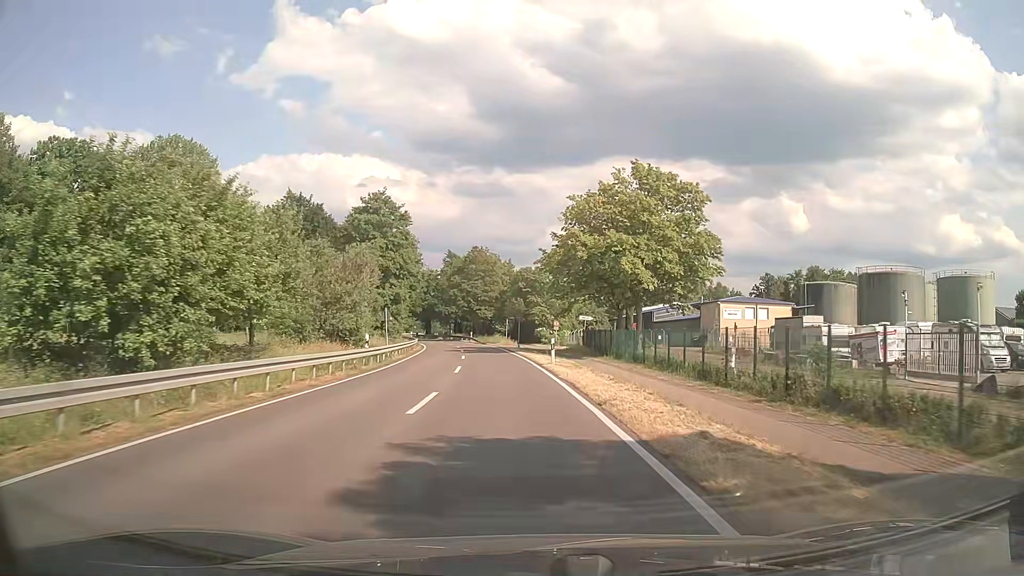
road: secondary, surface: asphalt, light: Day
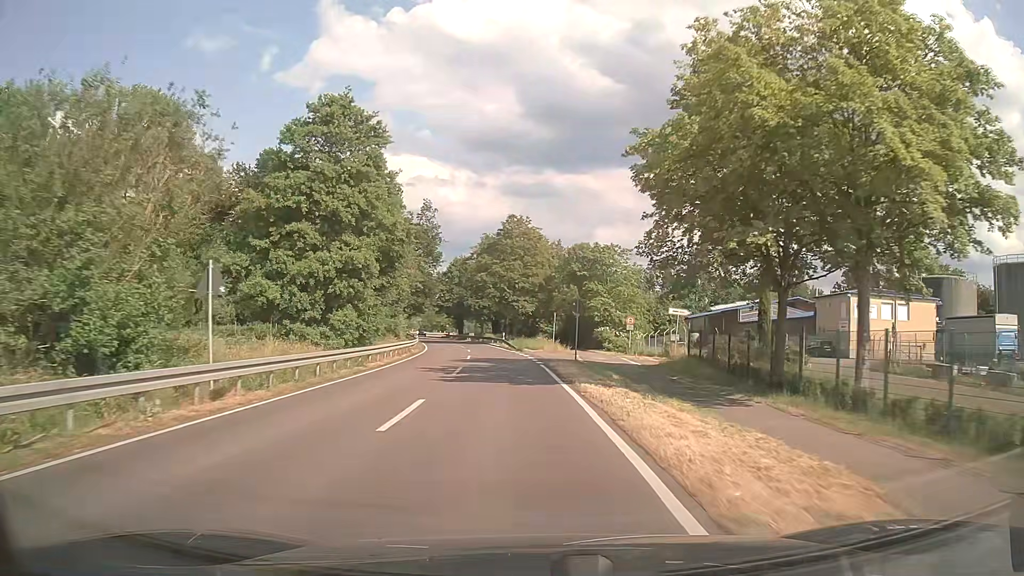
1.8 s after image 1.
(-0.9, +26.3) m; -4°
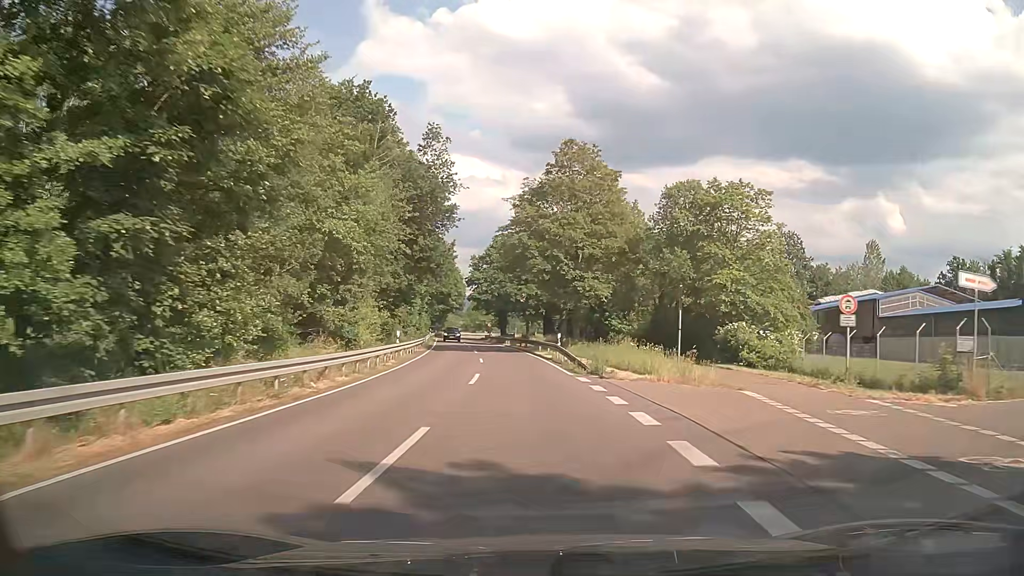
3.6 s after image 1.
(-1.2, +28.2) m; -4°
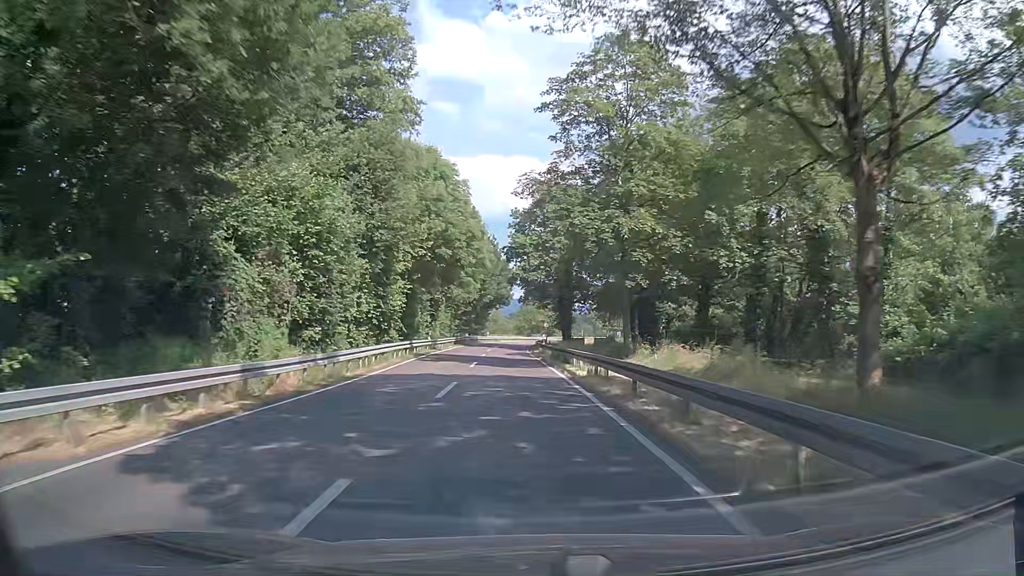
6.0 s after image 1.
(-1.7, +39.7) m; -5°
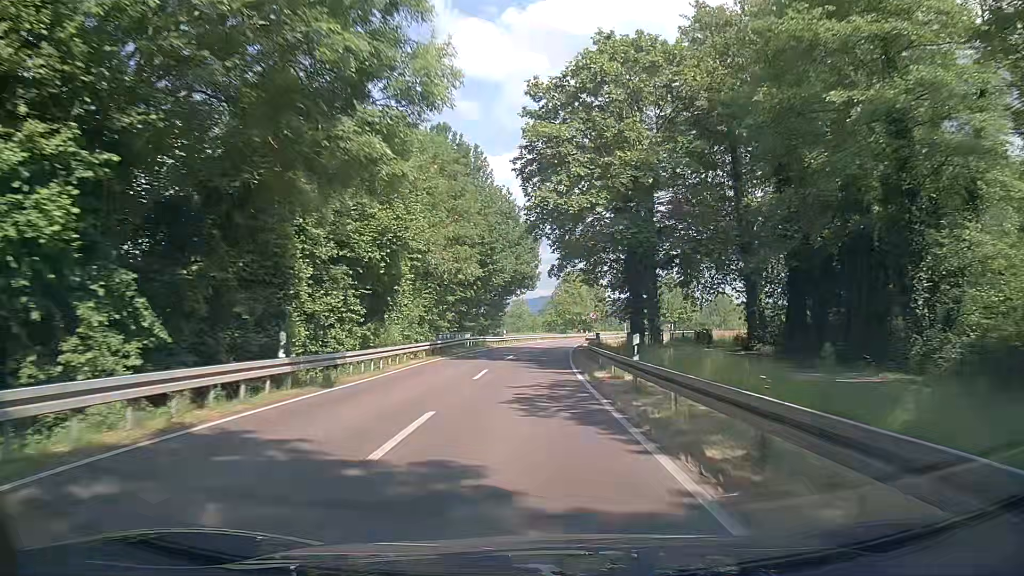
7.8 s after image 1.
(-0.9, +31.1) m; -2°
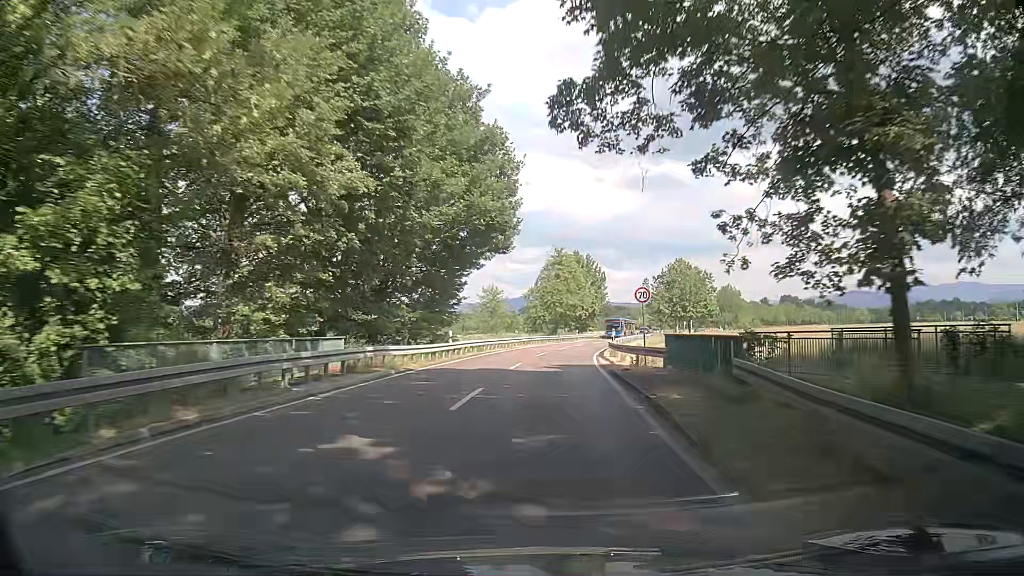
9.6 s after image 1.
(+0.1, +31.8) m; +1°
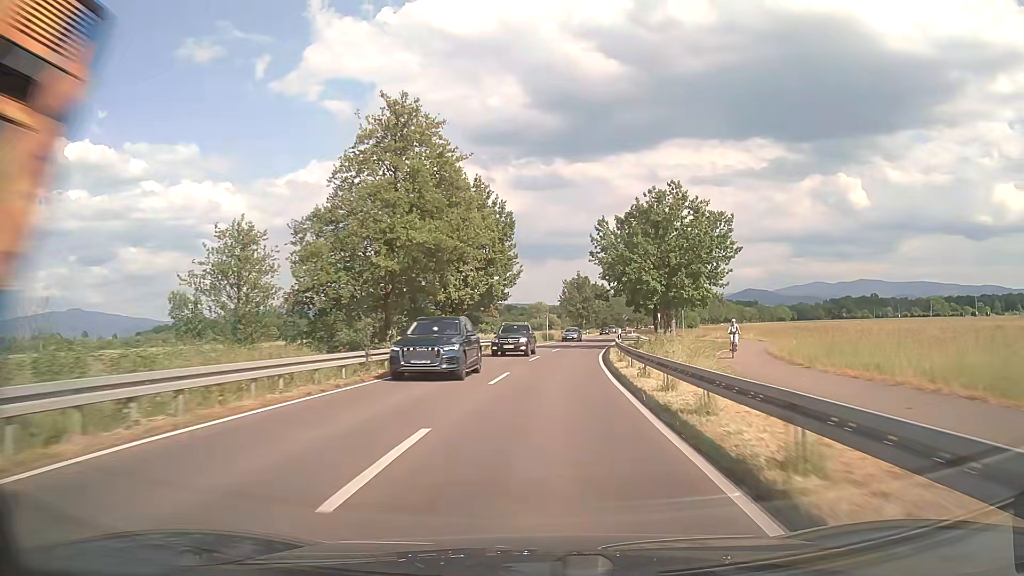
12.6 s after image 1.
(+4.1, +54.2) m; +10°
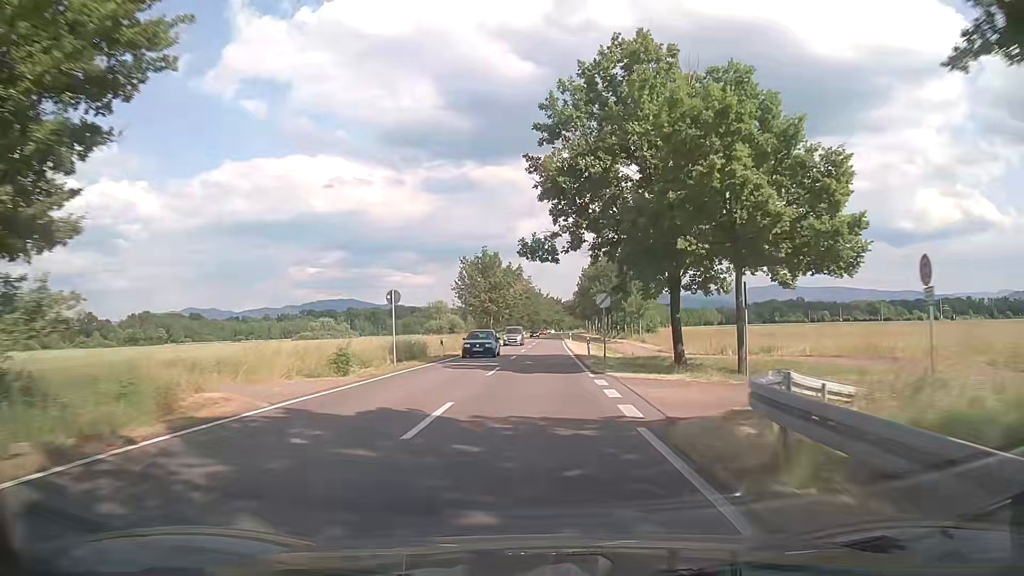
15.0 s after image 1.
(+3.0, +44.4) m; +7°
(0, +10) (0, +20) (+1, +30) (+1, +40) (+1, +50) (+2, +60) (+2, +70) (+2, +80) (+2, +90) (+3, +100) m
